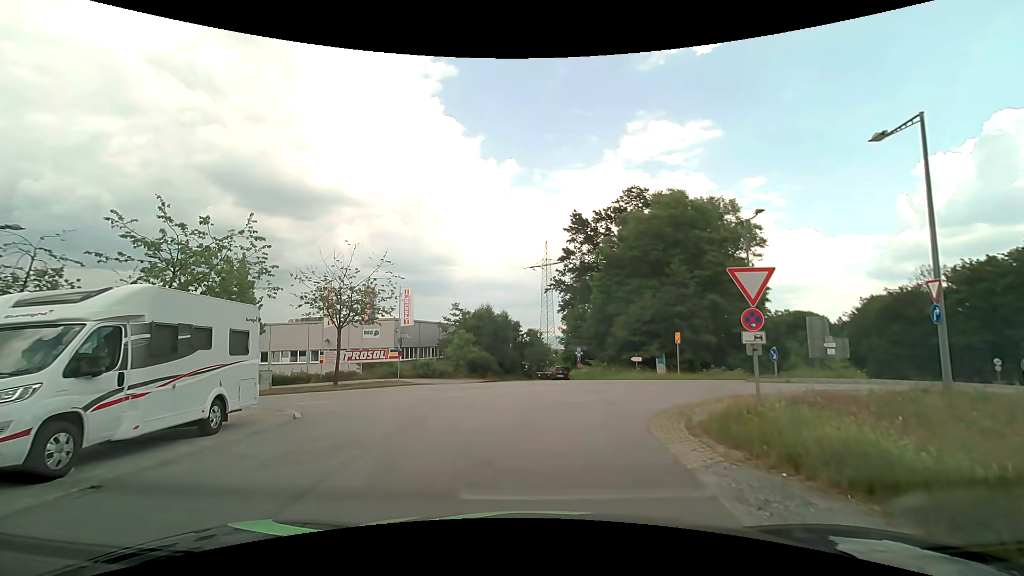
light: Day
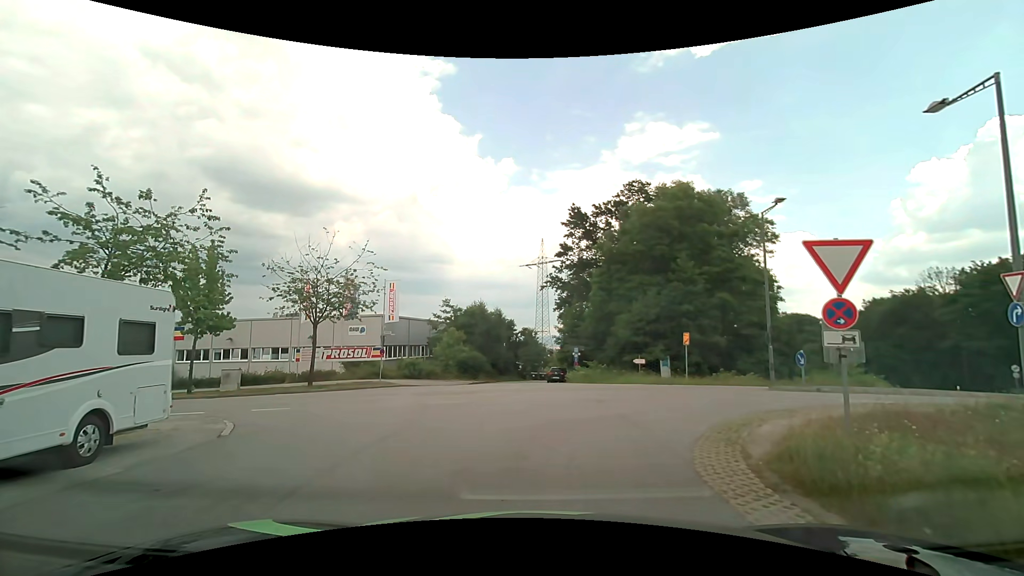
(0.0, +2.7) m; +1°
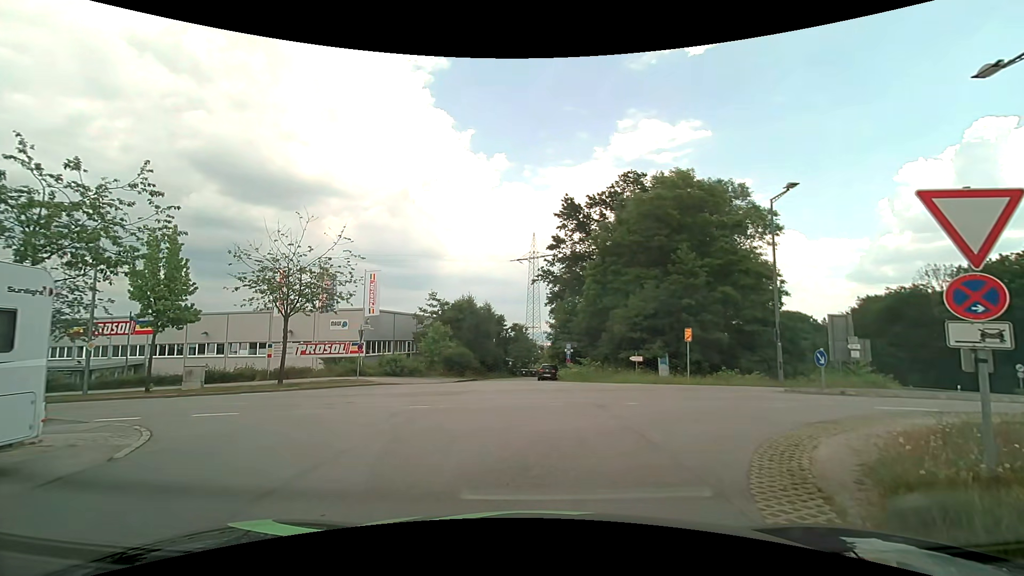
(0.0, +2.2) m; 0°
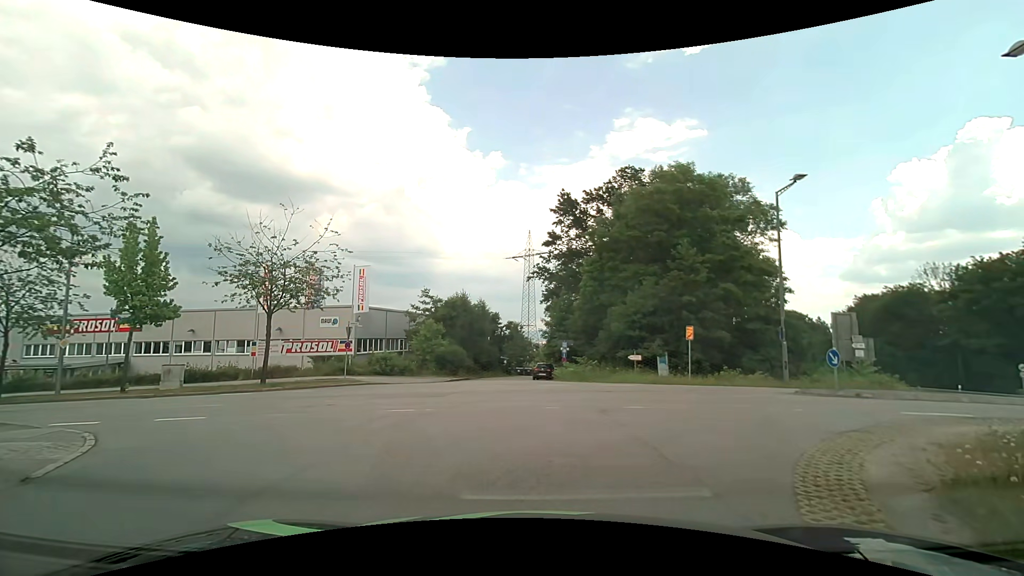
(0.0, +1.1) m; +1°
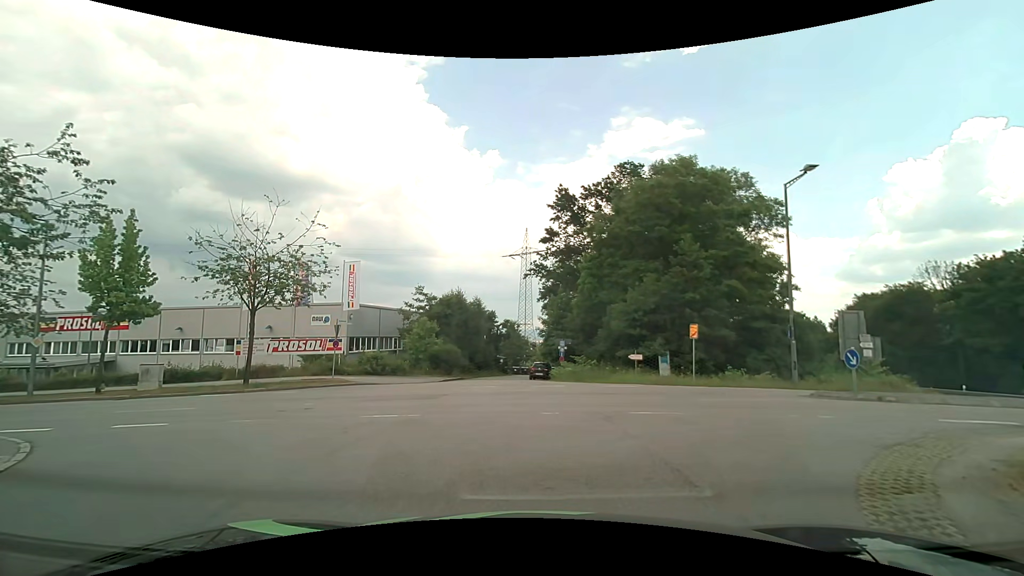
(0.0, +1.2) m; -1°
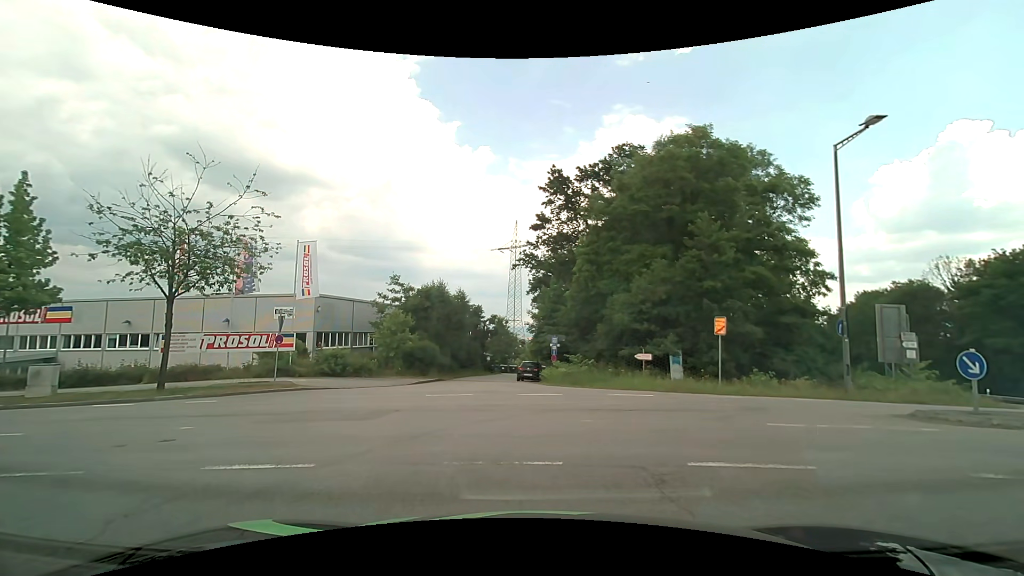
(+0.1, +4.6) m; +2°
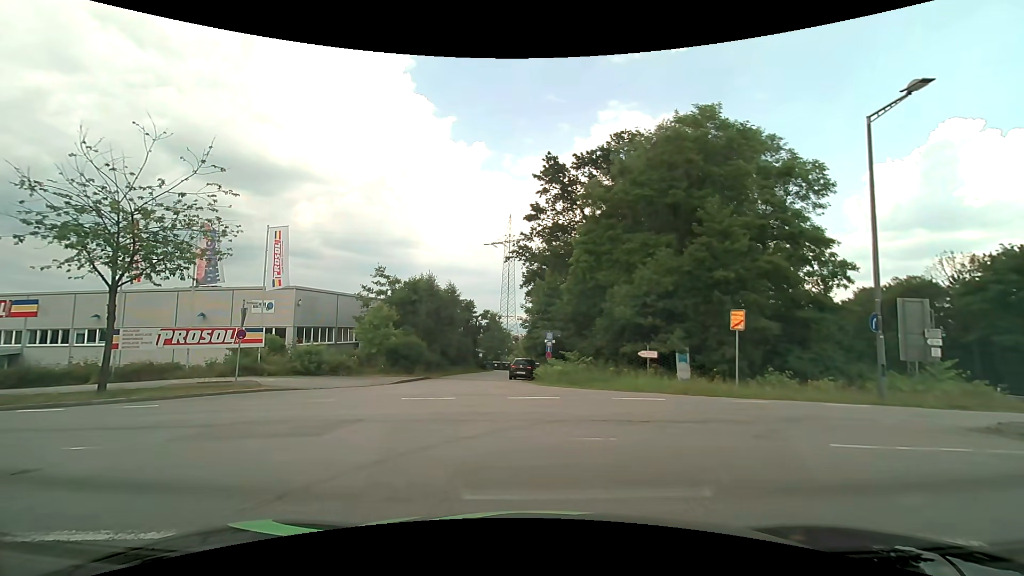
(0.0, +2.2) m; 0°
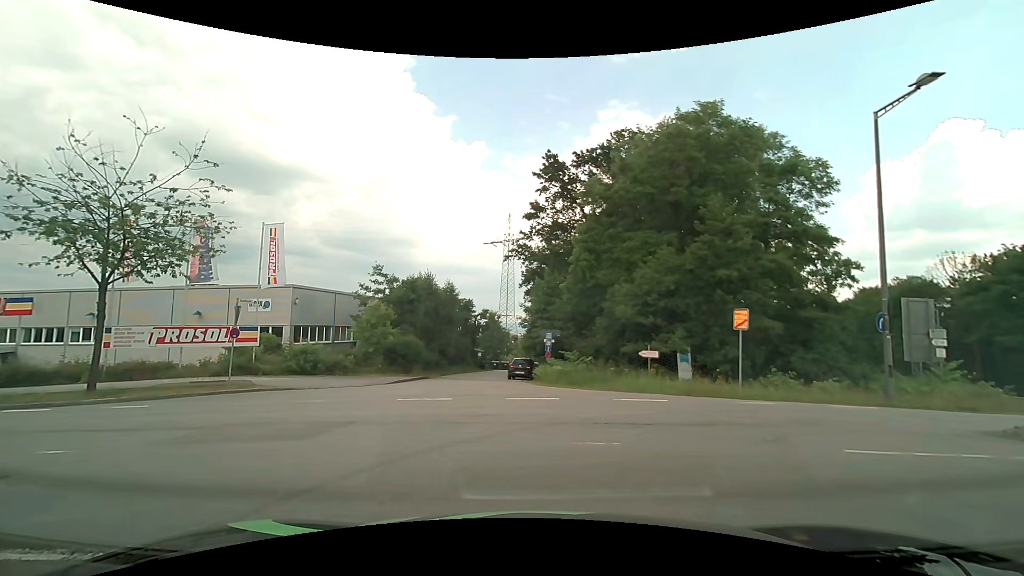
(0.0, +0.3) m; 0°
